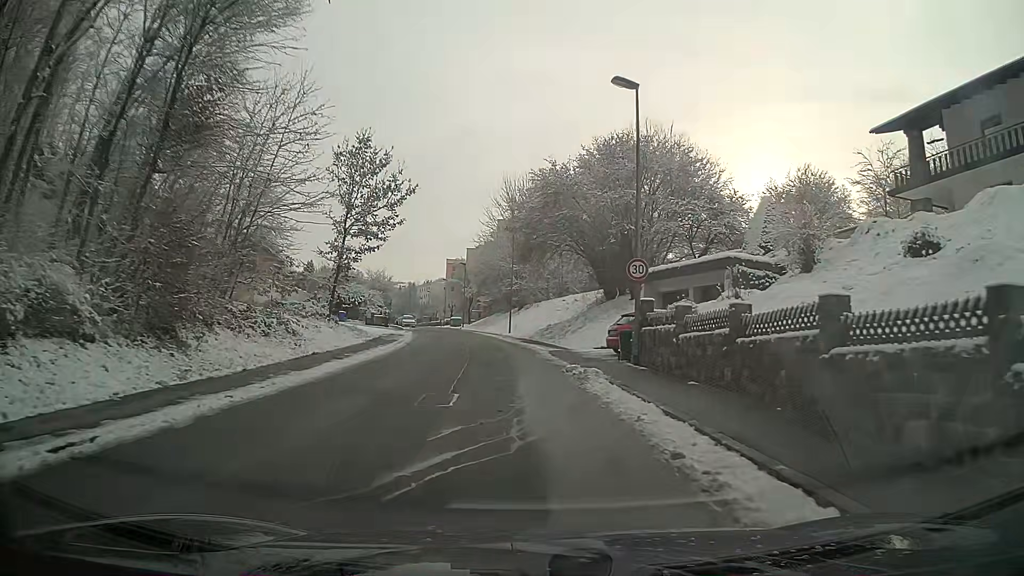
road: residential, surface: asphalt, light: Day
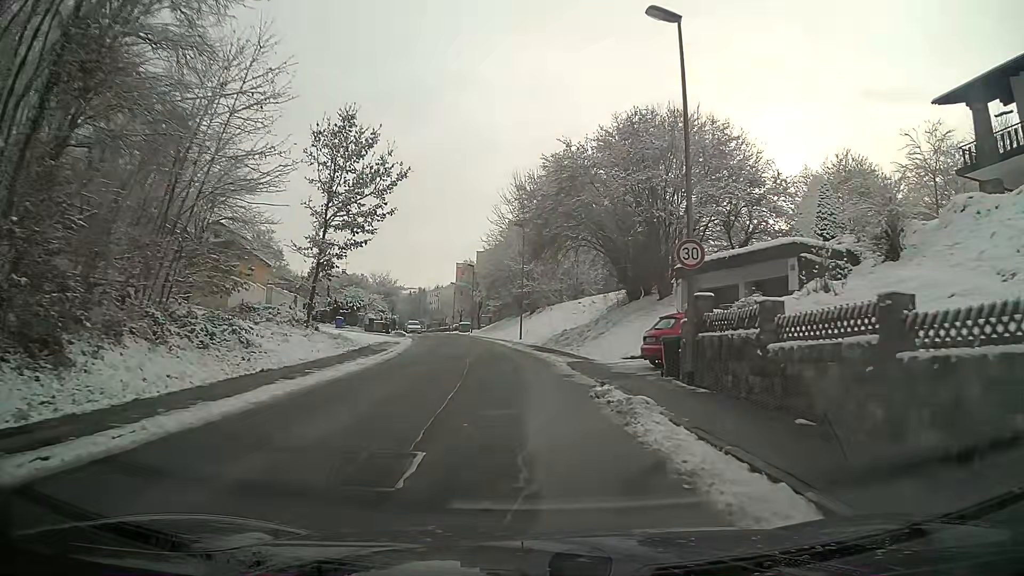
(0.0, +4.9) m; -1°
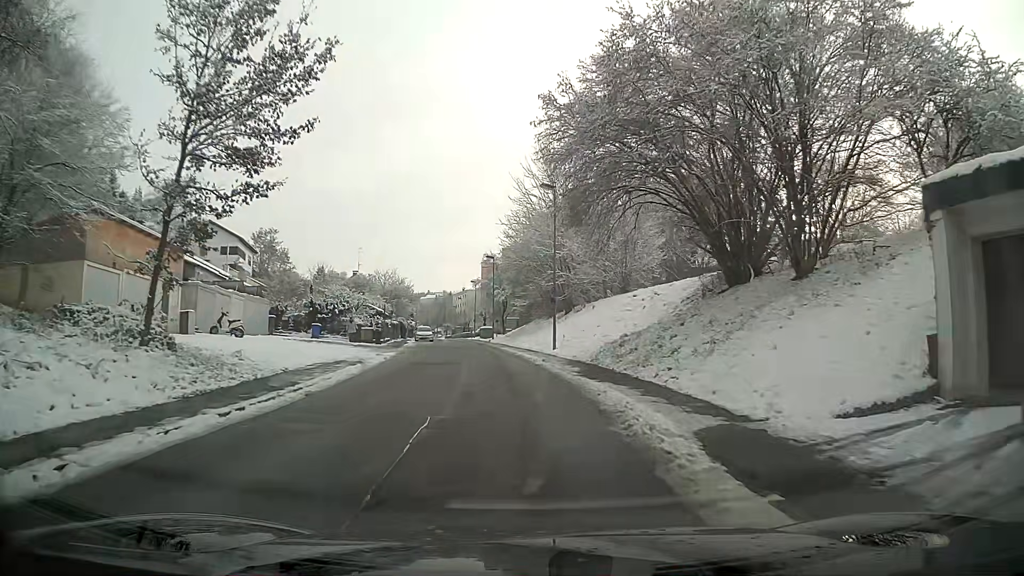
(-0.3, +14.2) m; -3°
(0, +10) (-1, +20) (-2, +30) (-3, +40) (-4, +50) (-6, +60) (-7, +70) (-9, +79) (-10, +89) (-12, +99) m
